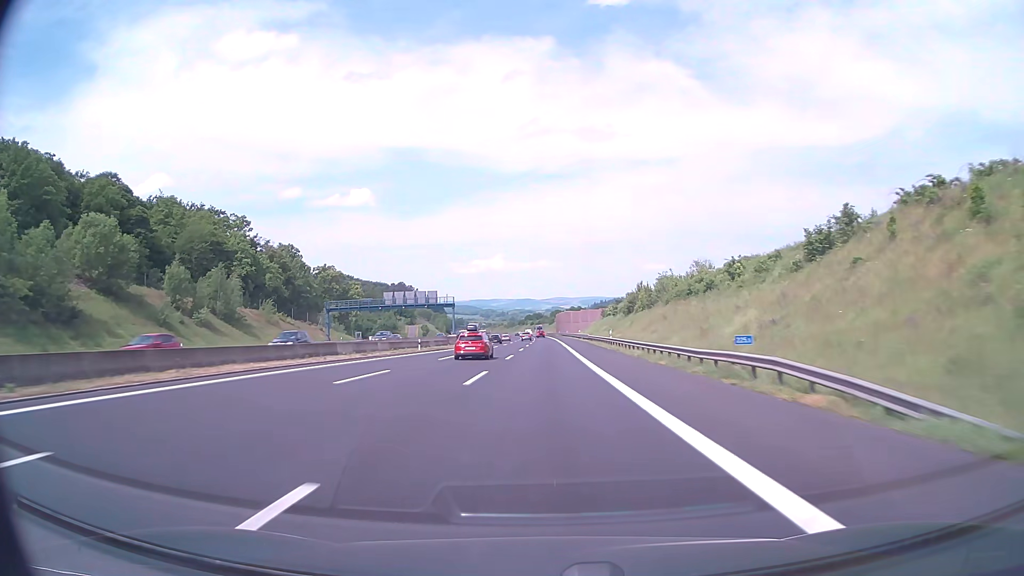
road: motorway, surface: asphalt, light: Day
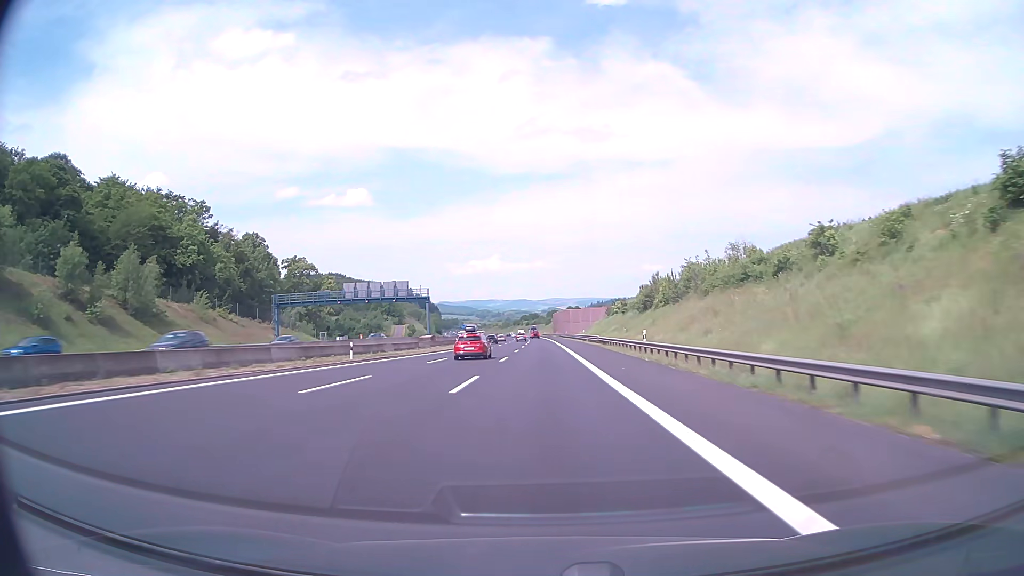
(0.0, +20.2) m; 0°
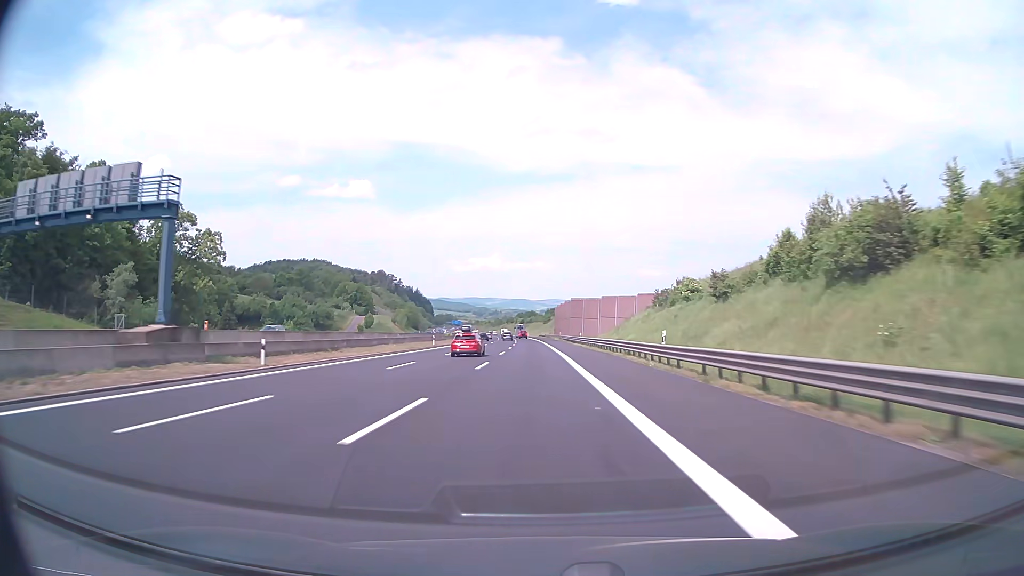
(+0.3, +60.6) m; 0°
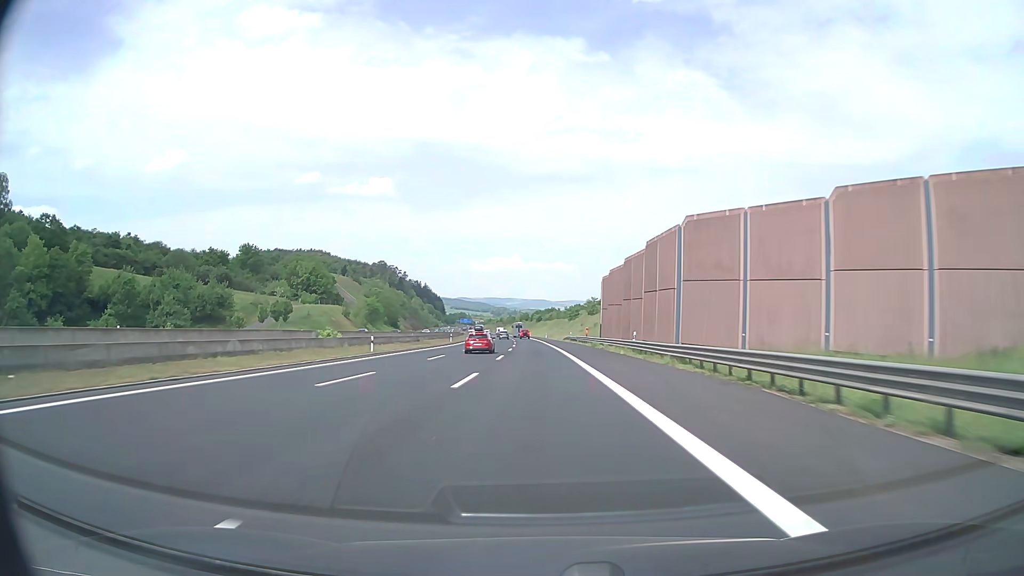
(-1.2, +80.9) m; -2°
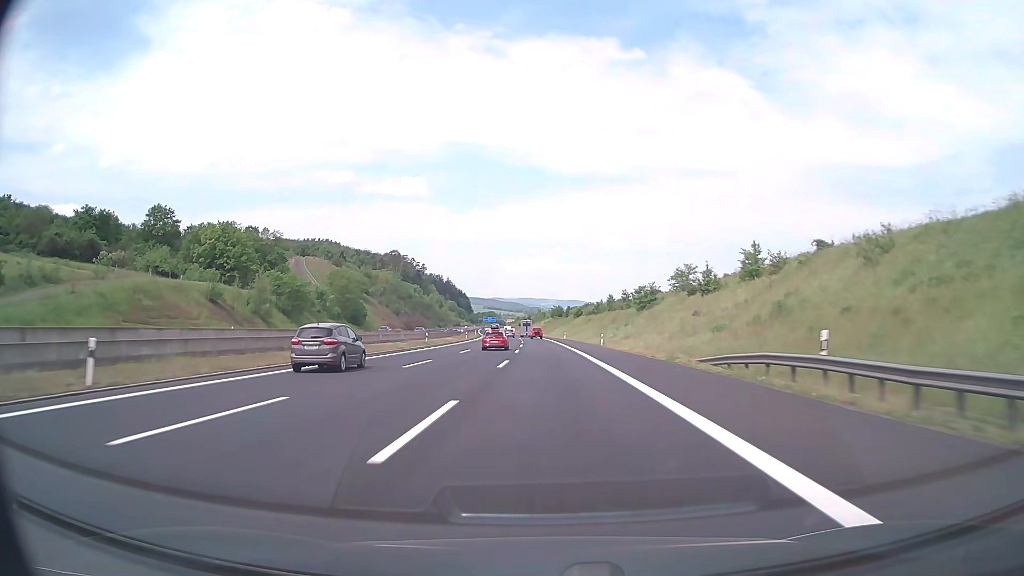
(-1.5, +81.0) m; -3°
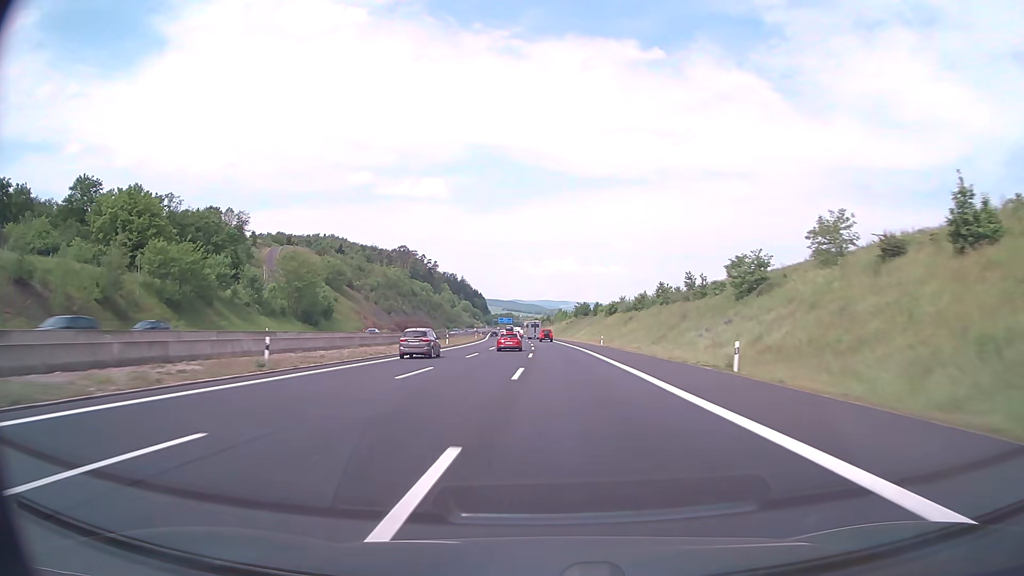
(-0.6, +40.5) m; -2°
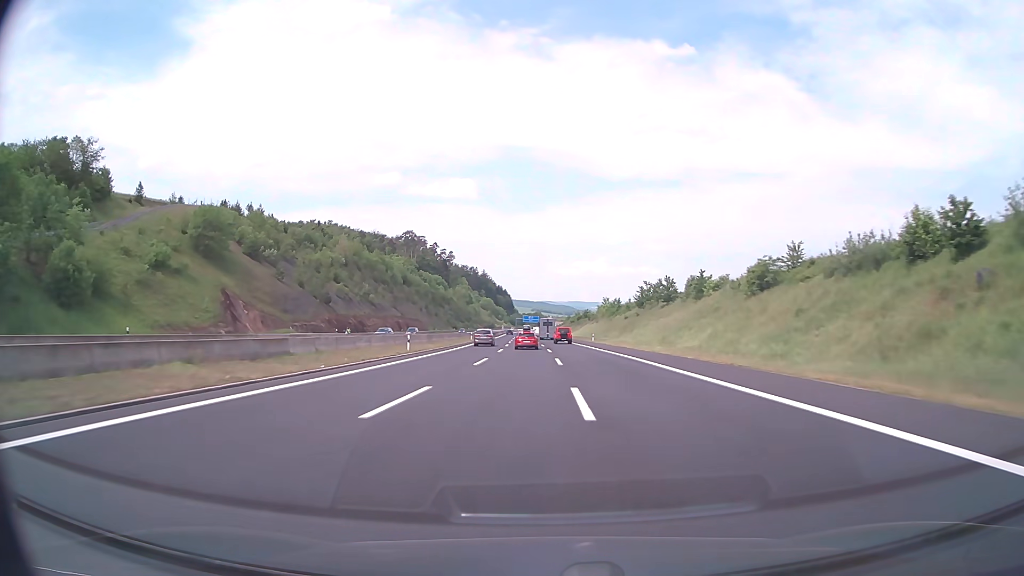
(-2.1, +80.9) m; -3°
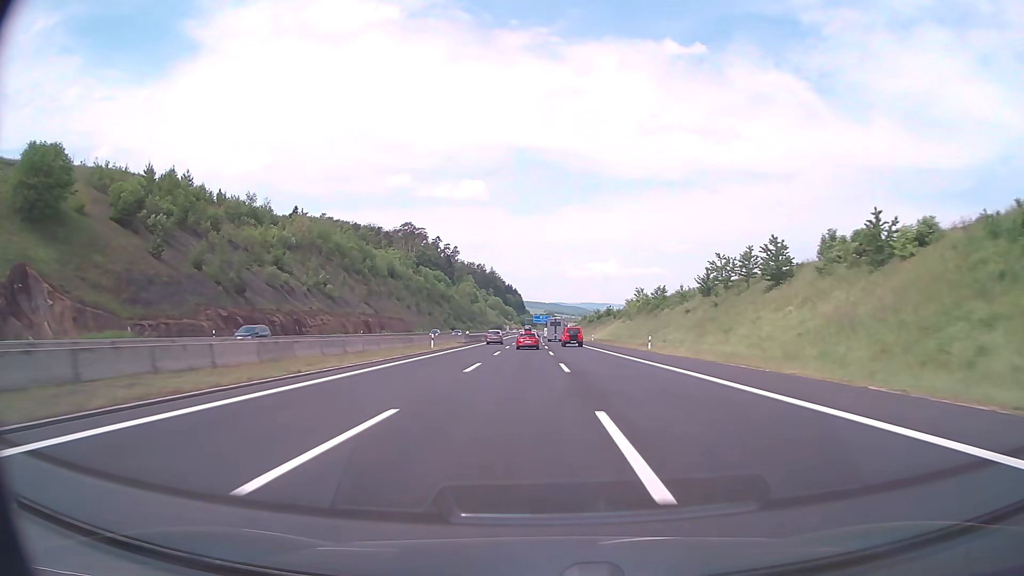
(-0.4, +40.5) m; -1°
(0, +10) (0, +20) (0, +30) (0, +40) (-1, +50) (-1, +60) (-1, +70) (-1, +80) (-1, +90) (-2, +100) m
